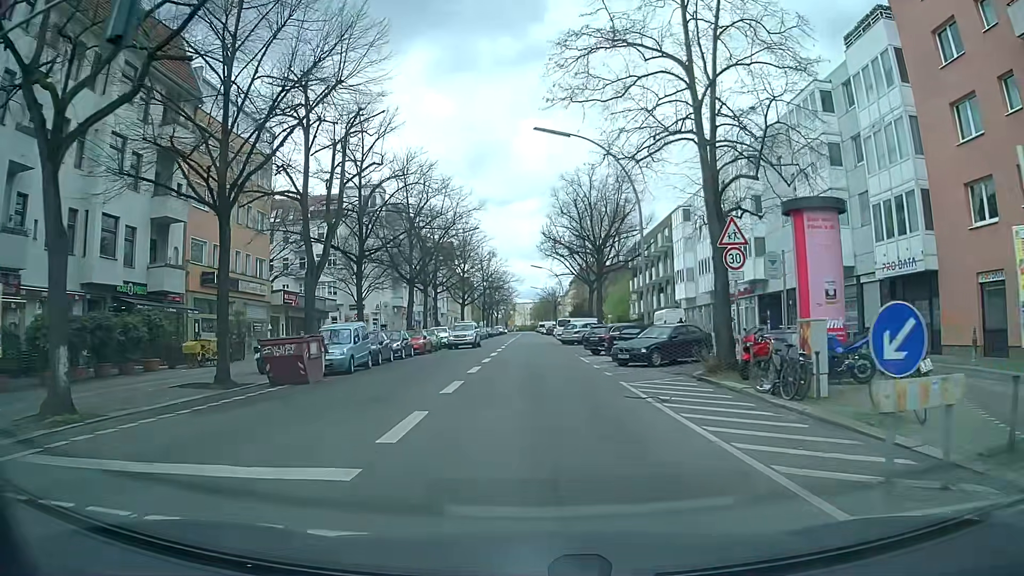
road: secondary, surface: asphalt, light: Day
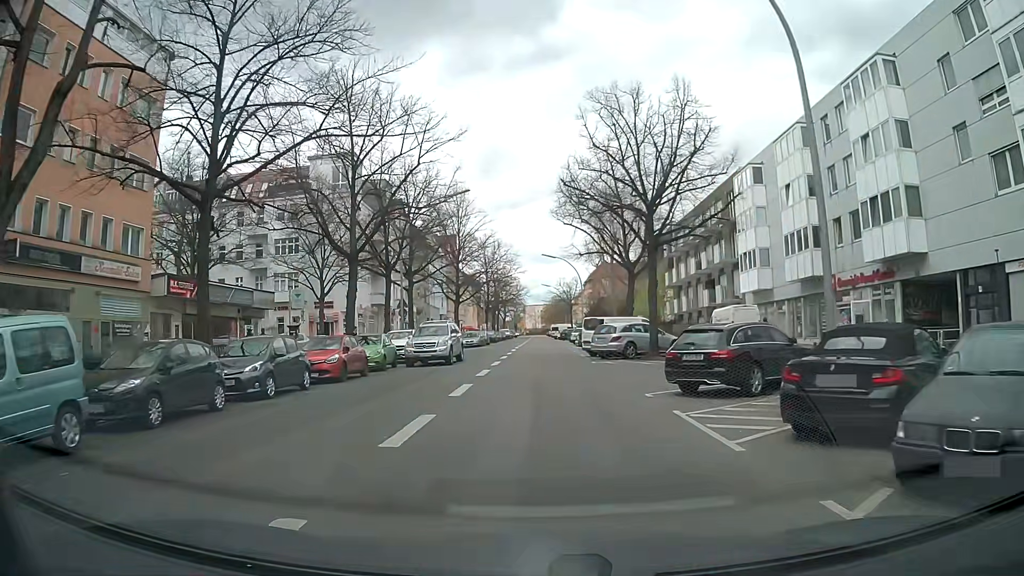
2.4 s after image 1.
(0.0, +18.2) m; -1°
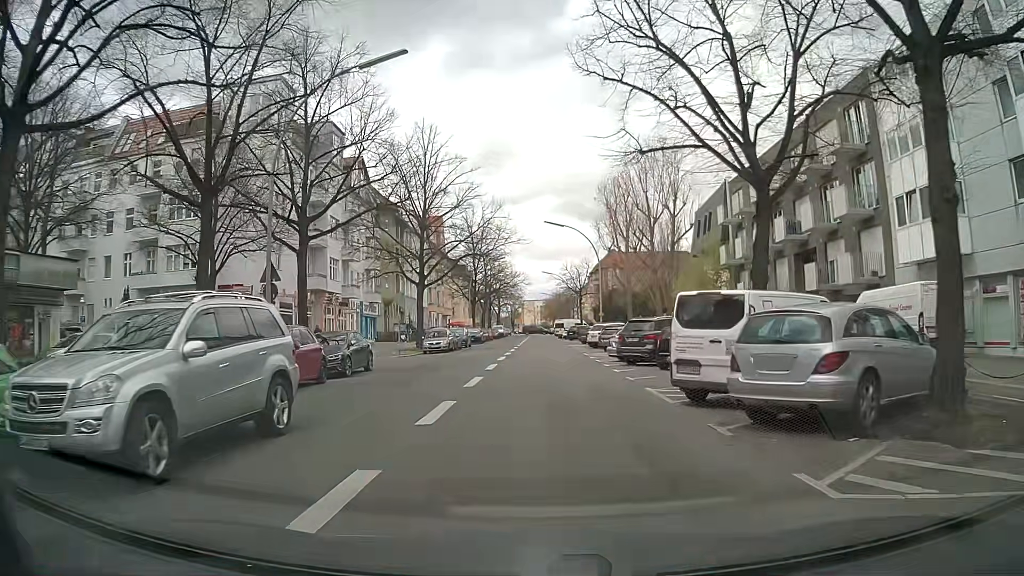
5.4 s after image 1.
(0.0, +22.4) m; 0°
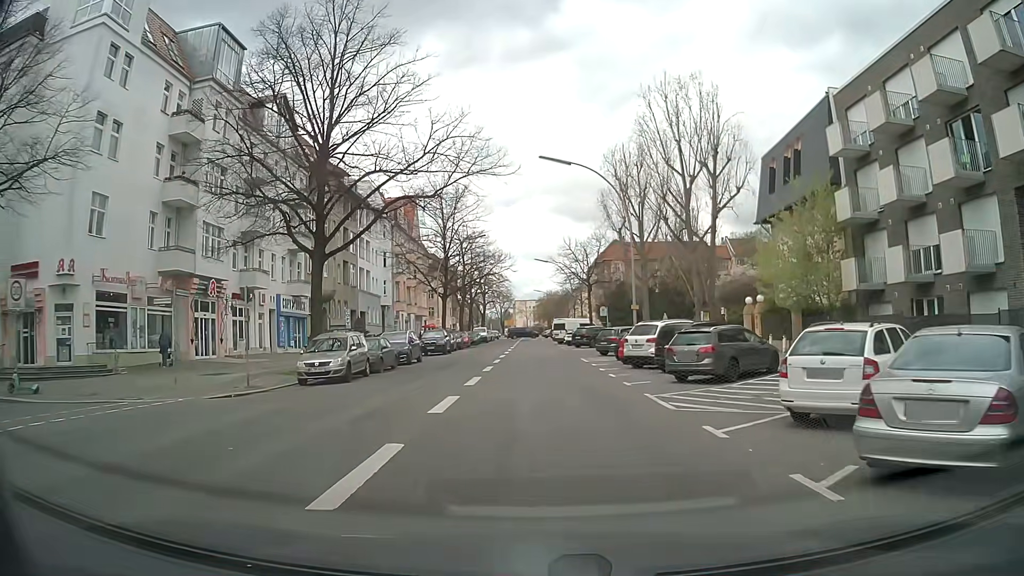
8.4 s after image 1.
(+0.2, +22.3) m; +1°
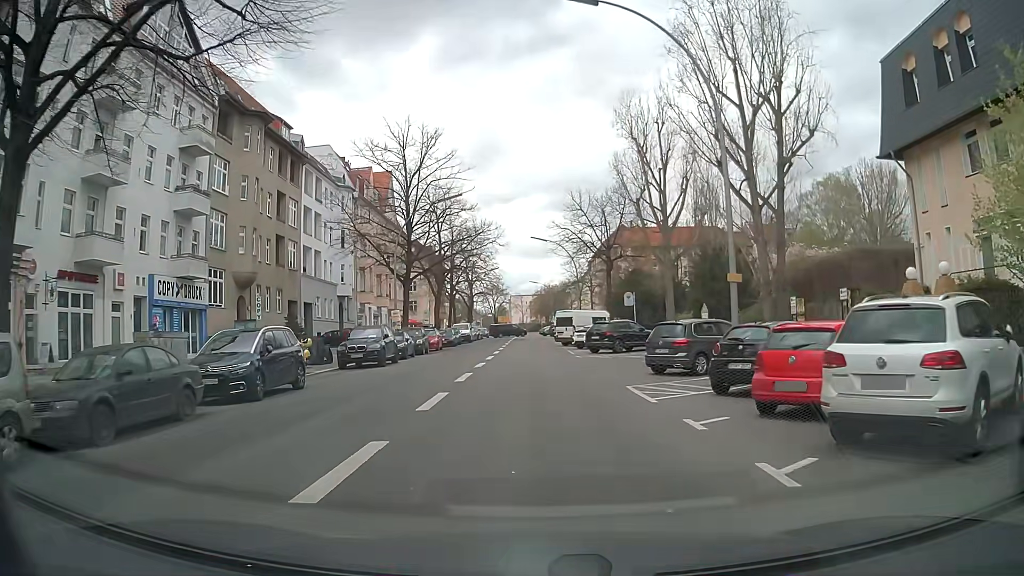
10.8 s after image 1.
(+0.1, +17.8) m; 0°
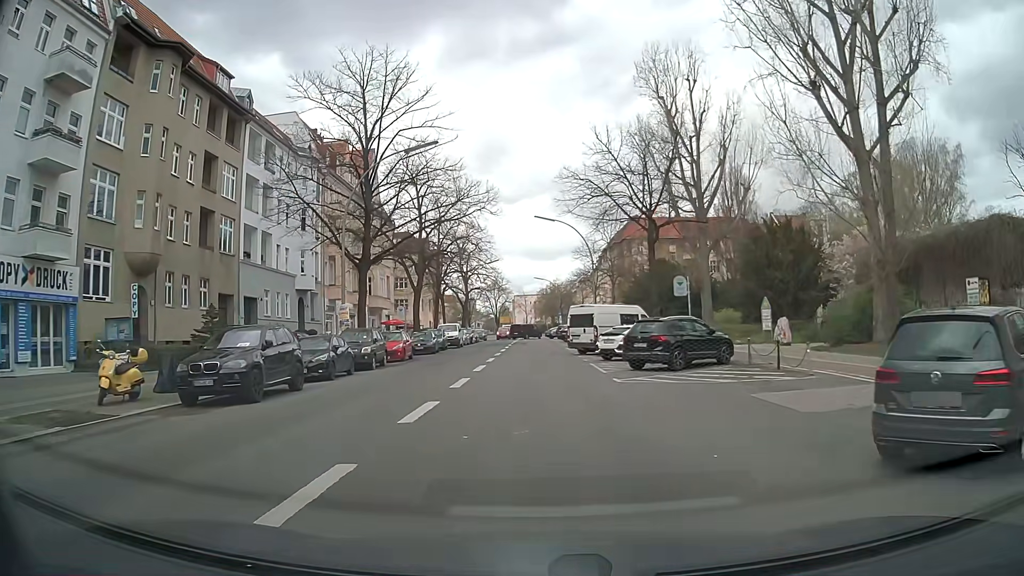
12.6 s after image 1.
(0.0, +13.4) m; -1°
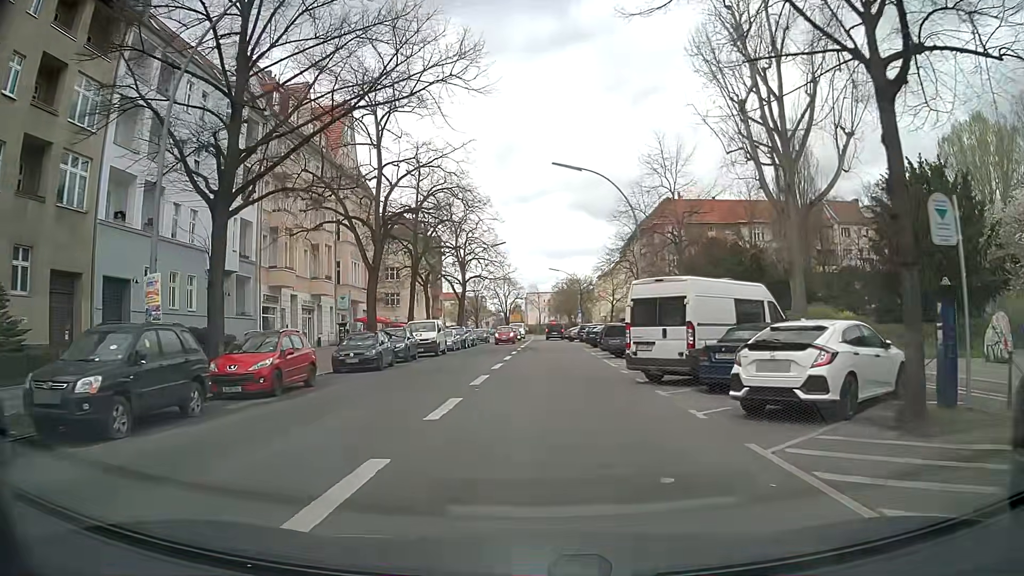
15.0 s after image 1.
(0.0, +17.9) m; 0°
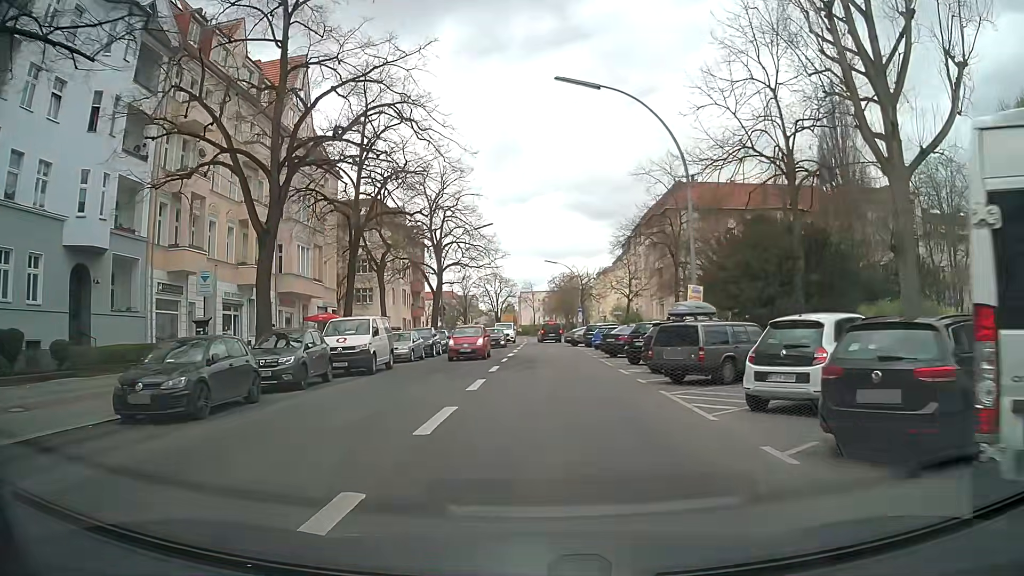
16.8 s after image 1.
(0.0, +13.3) m; 0°
(0, +10) (0, +20) (0, +30) (+1, +40) (+1, +50) (+1, +60) (+1, +70) (+1, +80) (+1, +90) (0, +100) m
